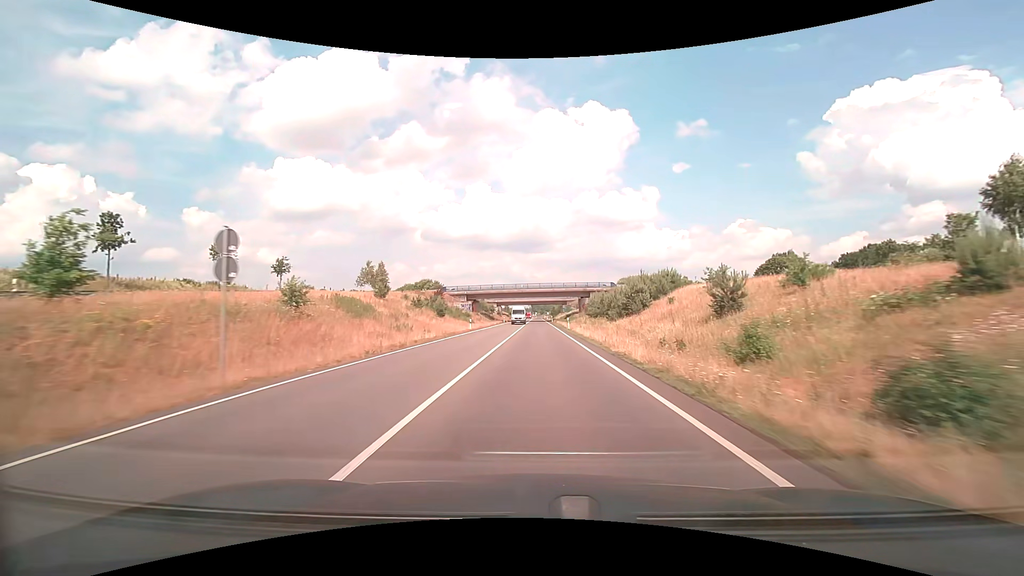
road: trunk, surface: asphalt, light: Day
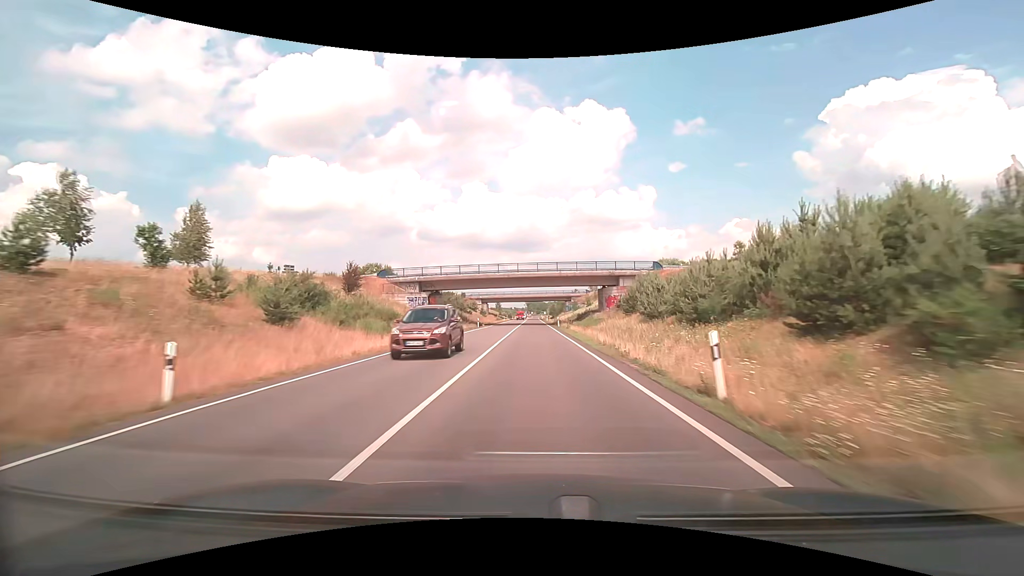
(+0.2, +39.6) m; 0°
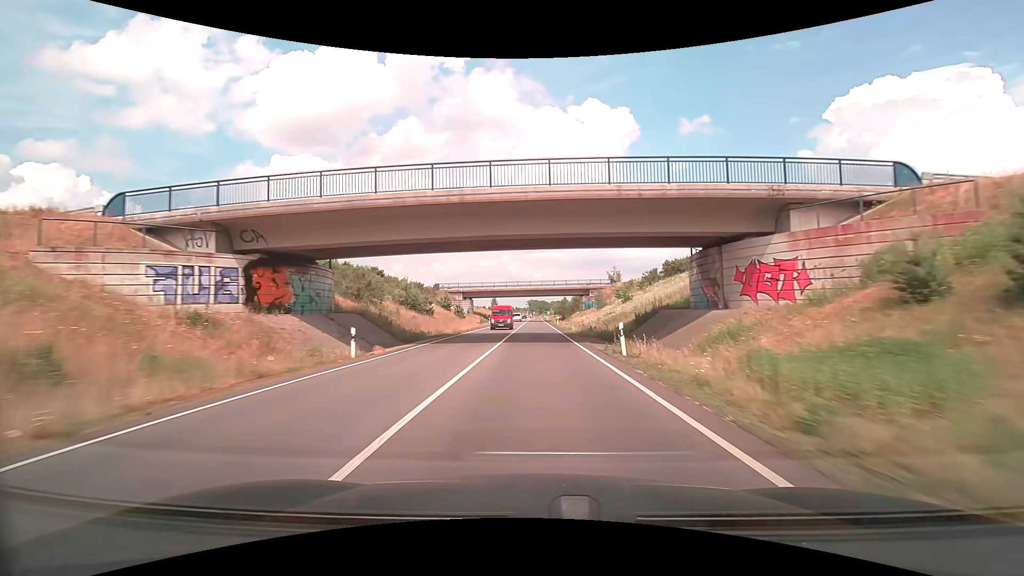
(-0.1, +41.5) m; 0°
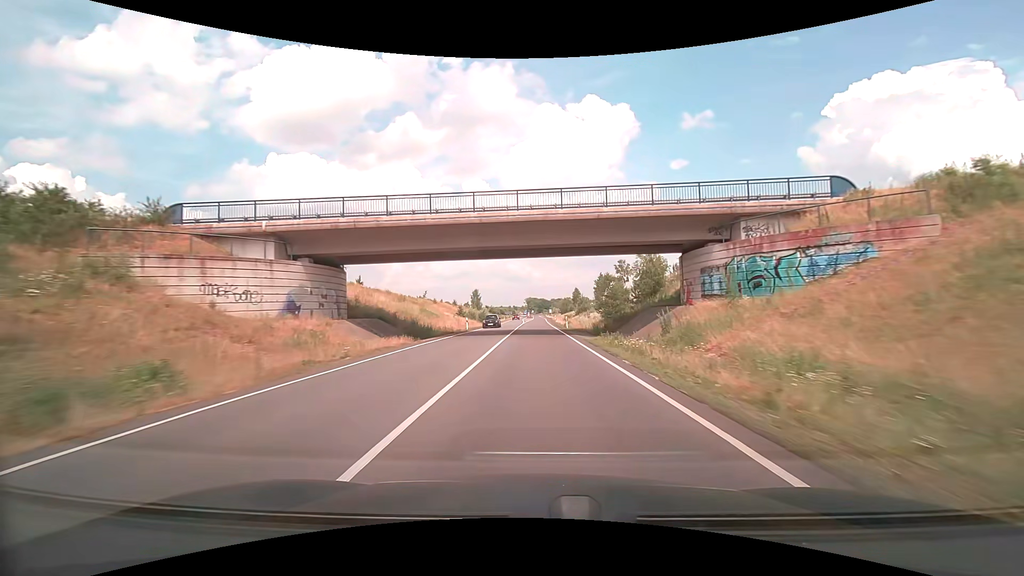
(0.0, +72.6) m; 0°
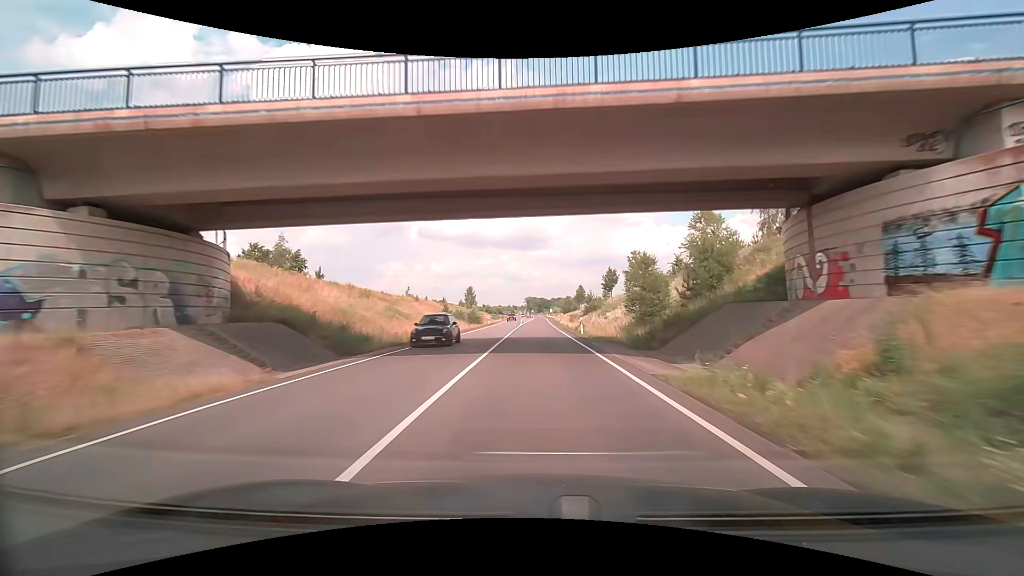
(0.0, +14.8) m; 0°
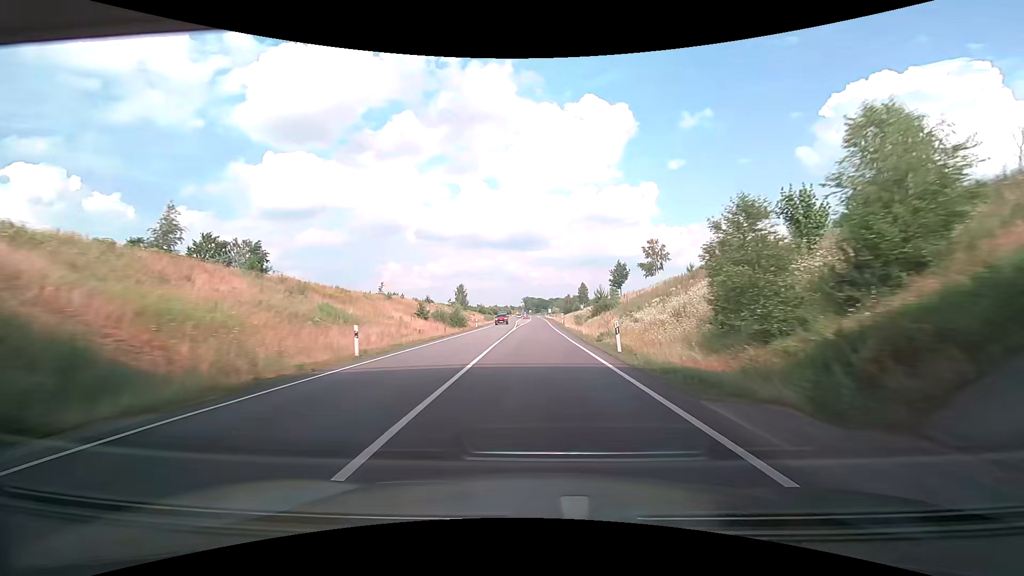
(0.0, +14.9) m; 0°
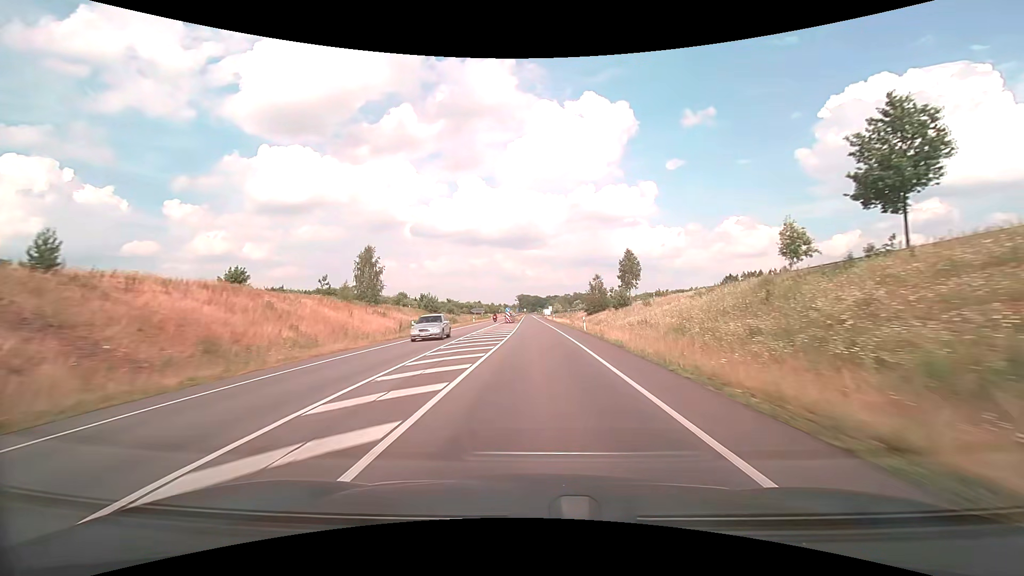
(+0.4, +75.3) m; 0°
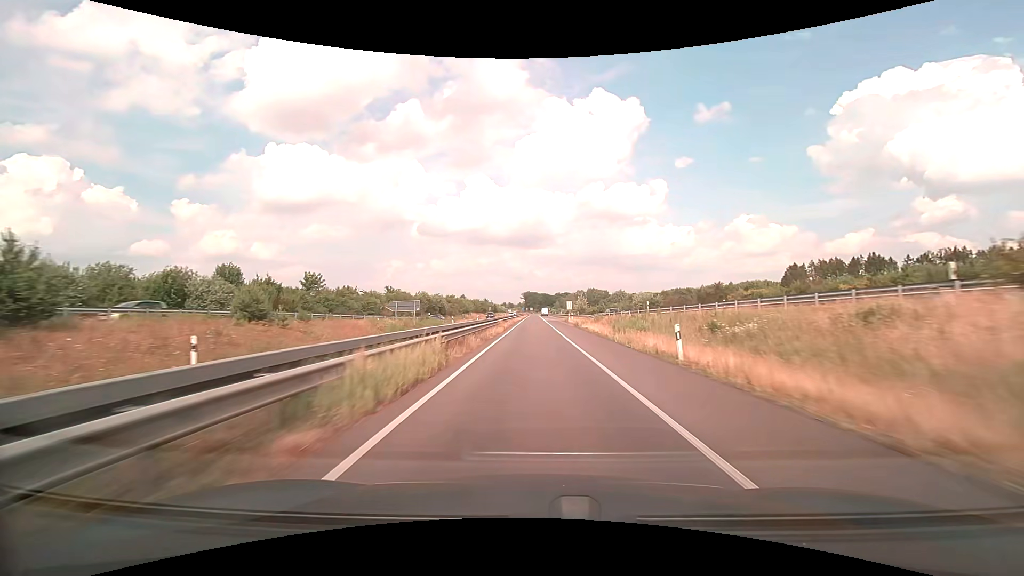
(-0.2, +76.0) m; -1°
(0, +10) (0, +20) (0, +30) (0, +40) (0, +50) (0, +60) (0, +70) (0, +80) (0, +90) (0, +100) m
